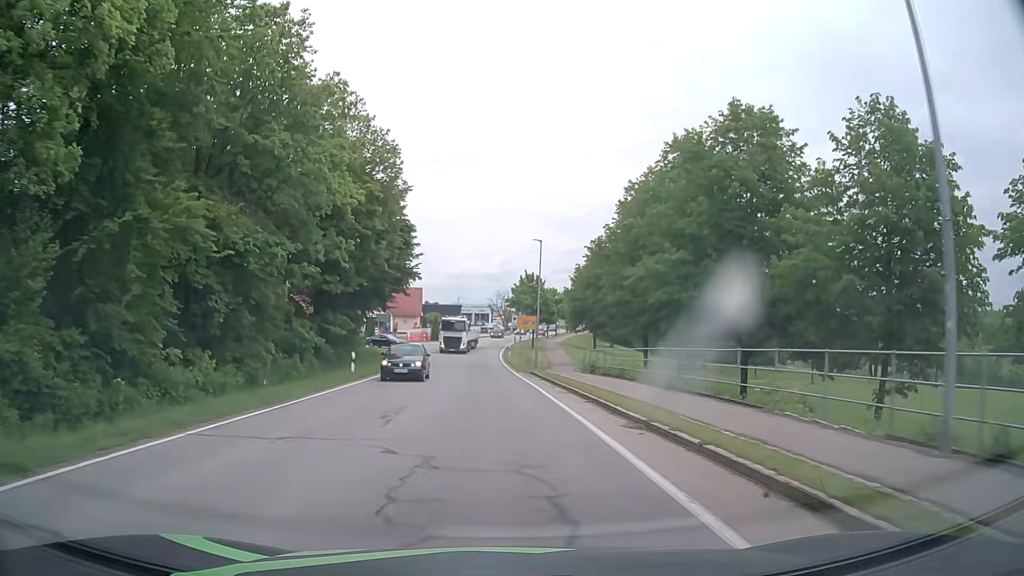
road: tertiary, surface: asphalt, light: Day
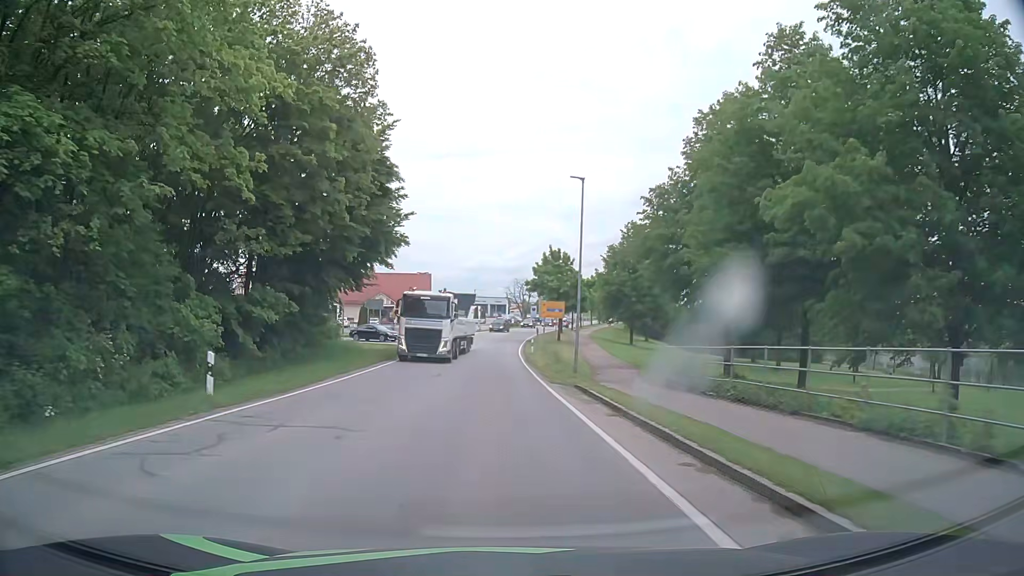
(-0.3, +15.2) m; -2°
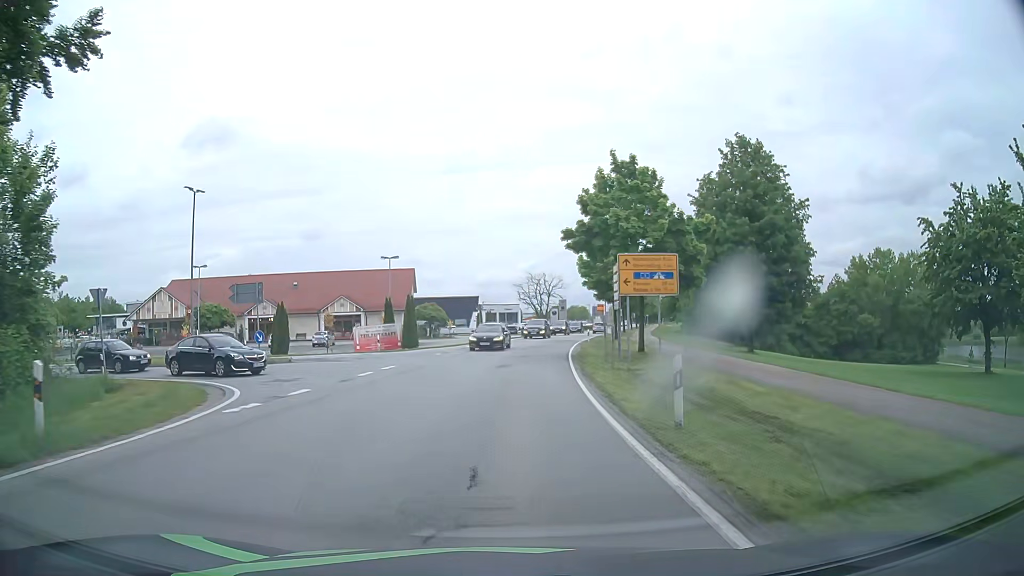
(-0.4, +34.7) m; -1°
